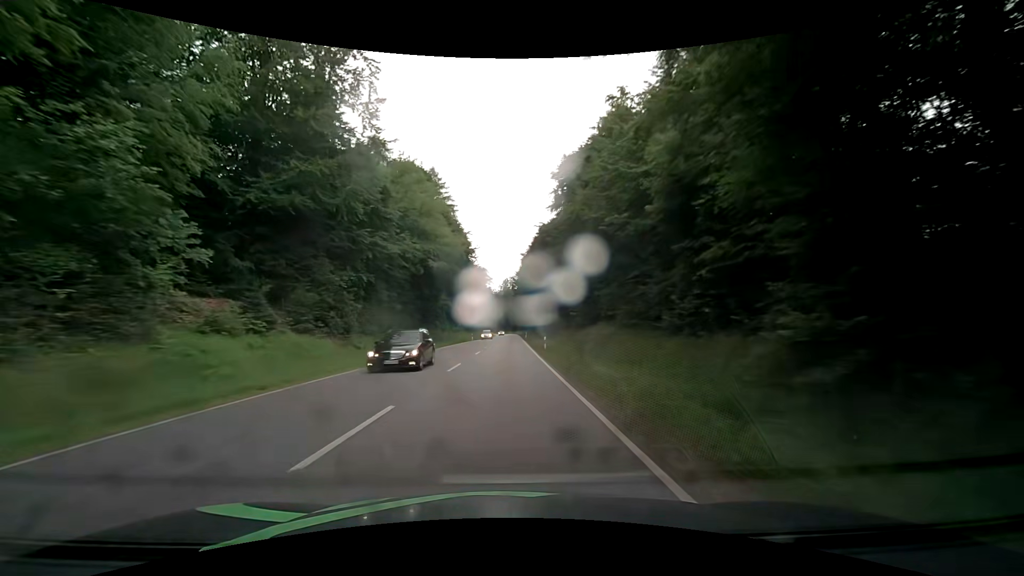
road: secondary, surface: asphalt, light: Day
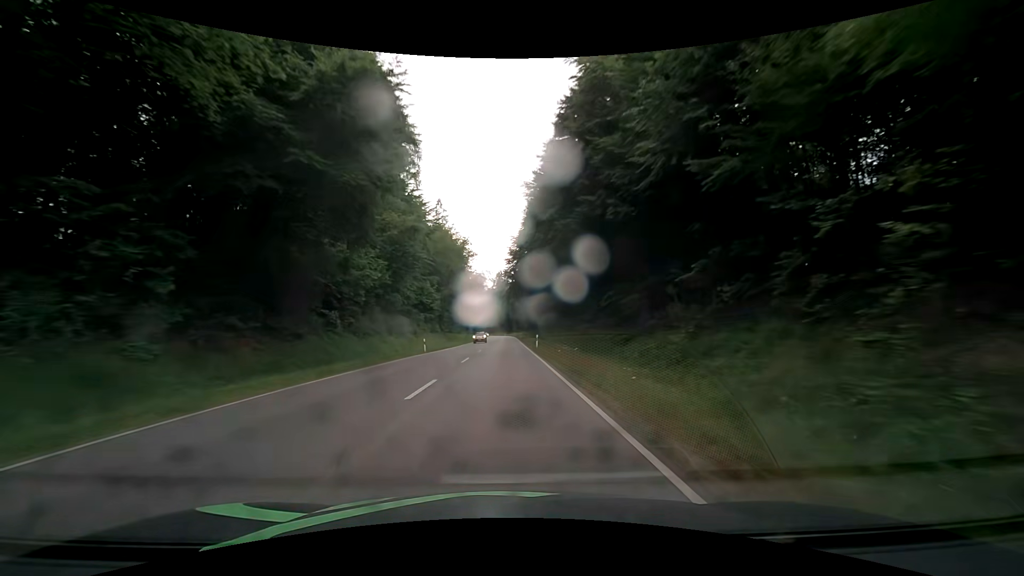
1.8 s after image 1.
(+0.1, +43.1) m; +1°
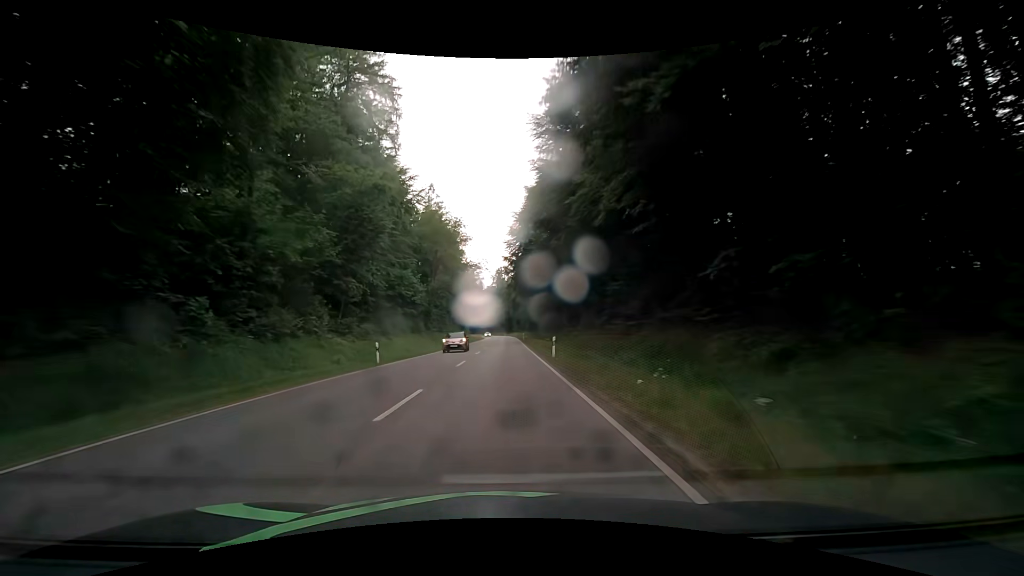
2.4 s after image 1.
(0.0, +14.4) m; 0°
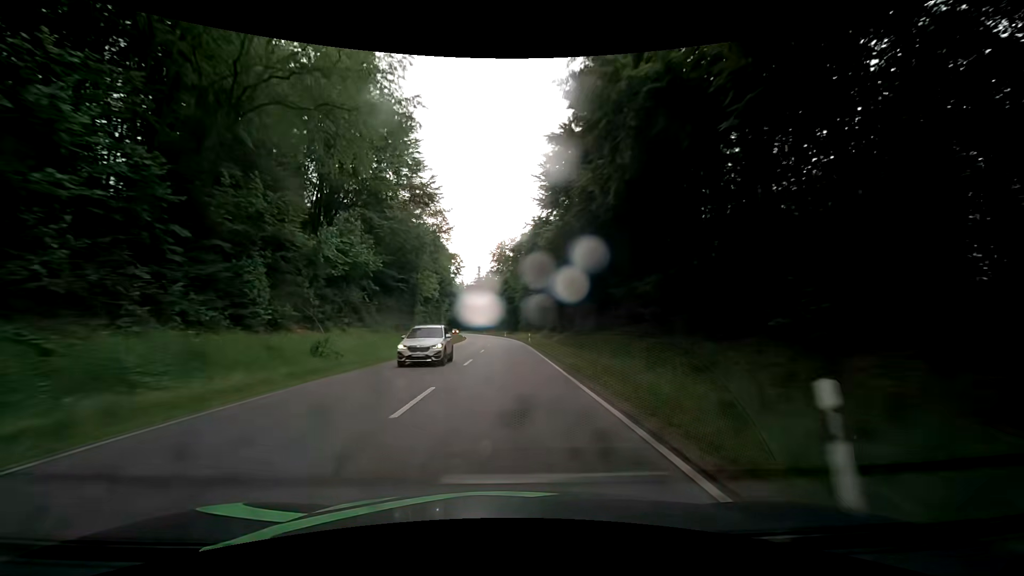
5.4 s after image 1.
(0.0, +71.9) m; +1°
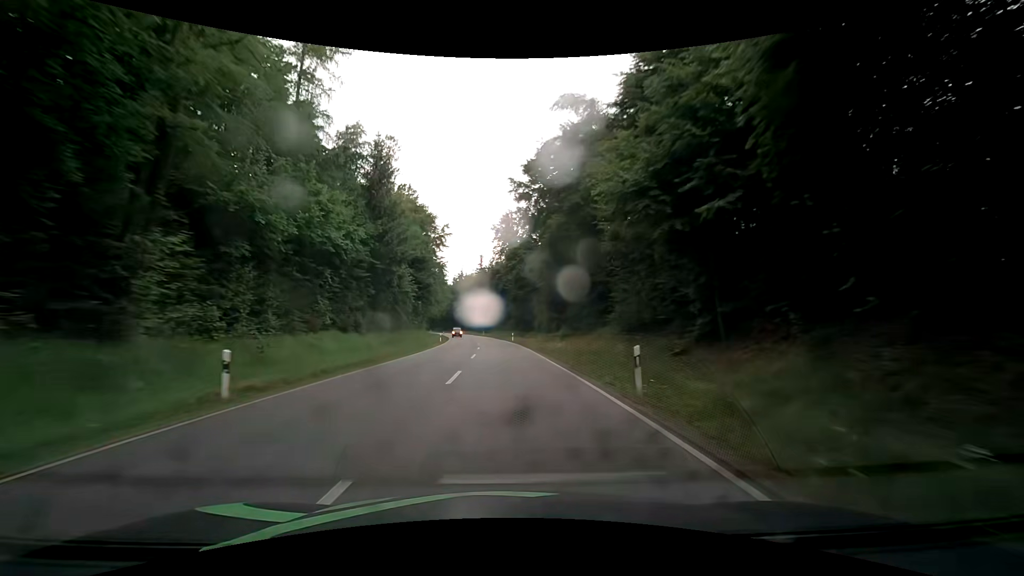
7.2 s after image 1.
(-0.7, +43.2) m; -1°
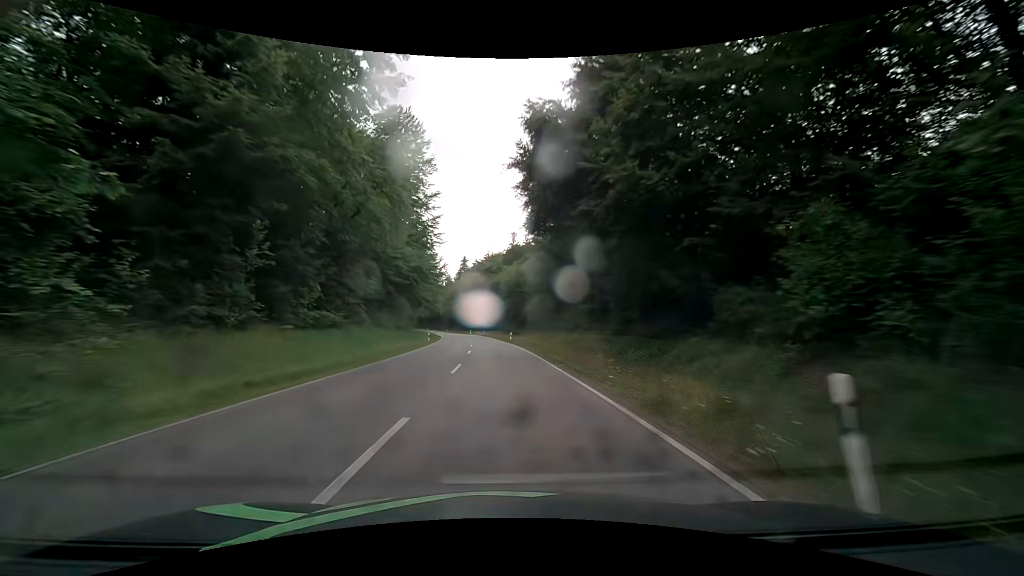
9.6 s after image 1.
(-1.6, +56.8) m; -4°
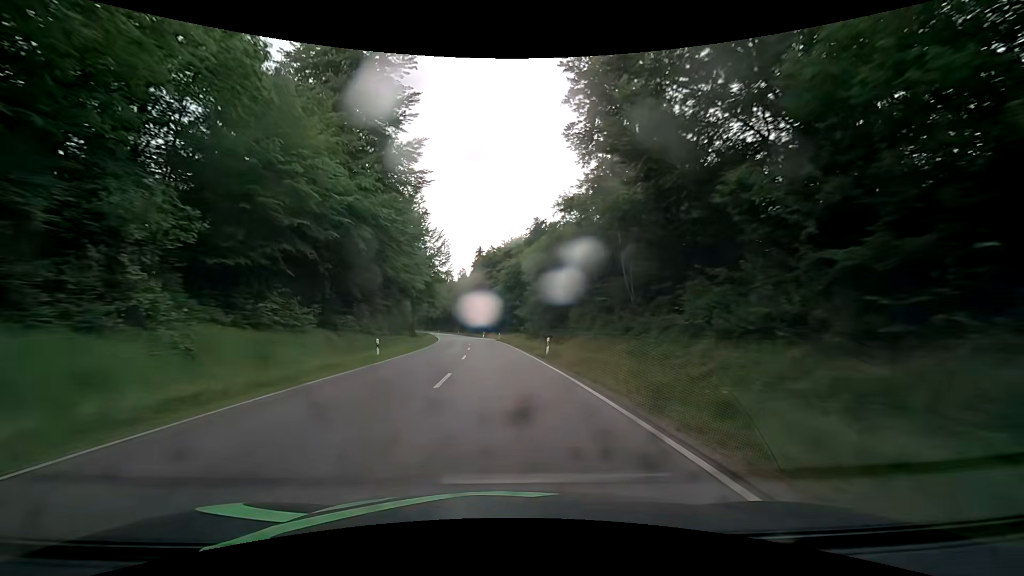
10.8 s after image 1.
(-0.7, +27.9) m; -2°
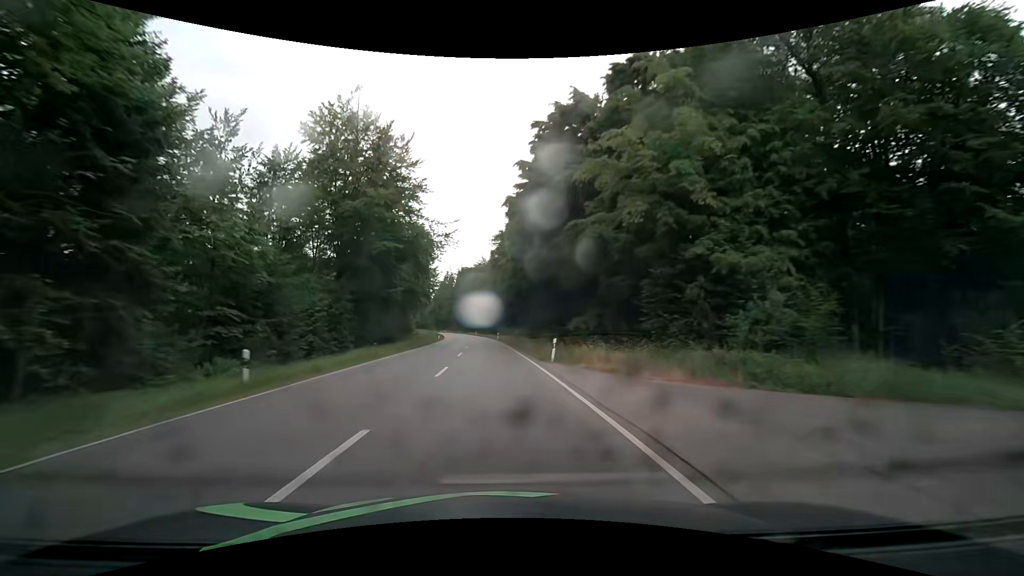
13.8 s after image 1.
(-3.8, +69.1) m; -7°
(0, +10) (0, +20) (-1, +30) (-2, +40) (-3, +50) (-4, +60) (-4, +70) (-5, +80) (-6, +90) (-8, +100) m
